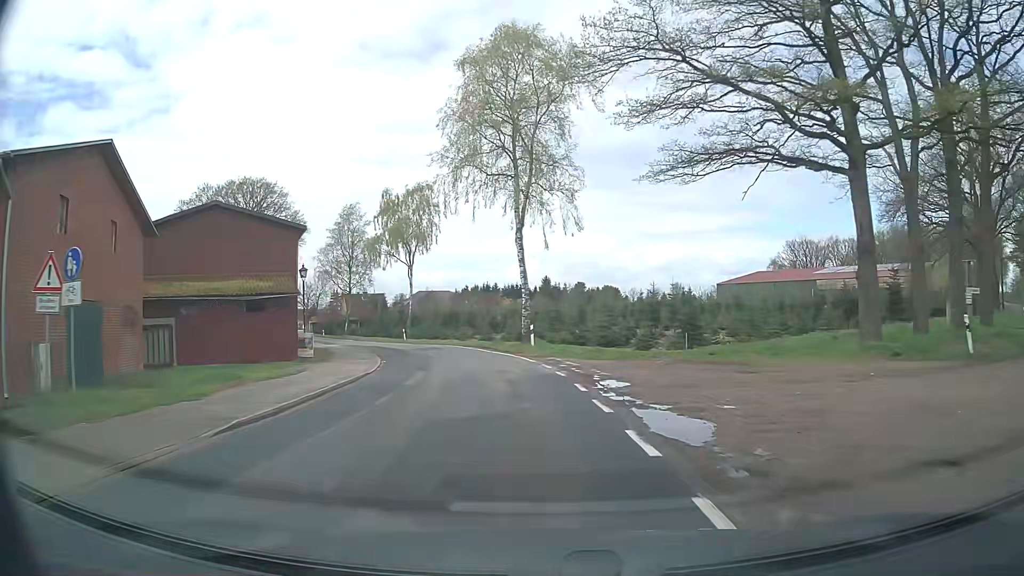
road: secondary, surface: asphalt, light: Day
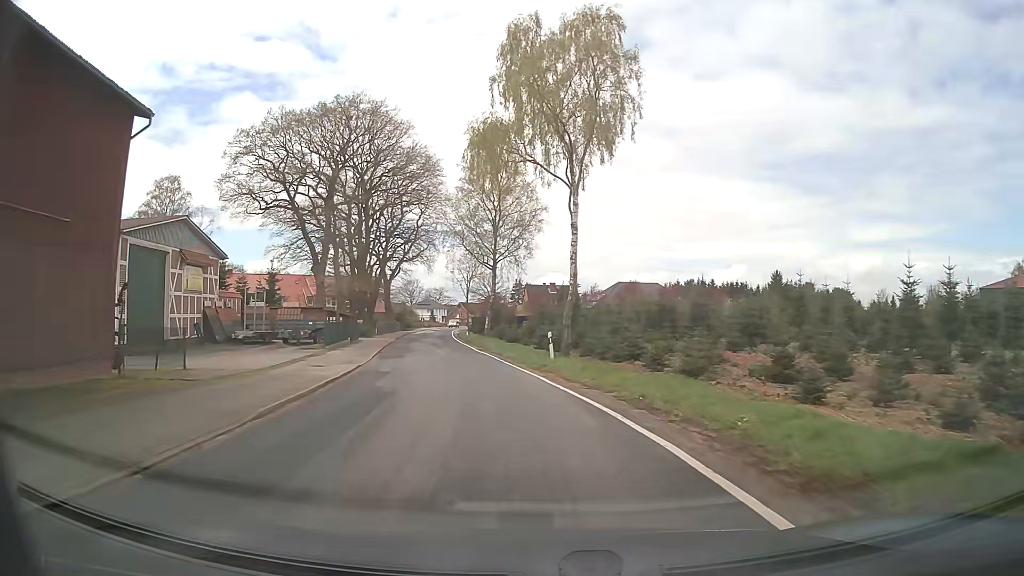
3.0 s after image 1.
(-5.3, +37.5) m; -18°
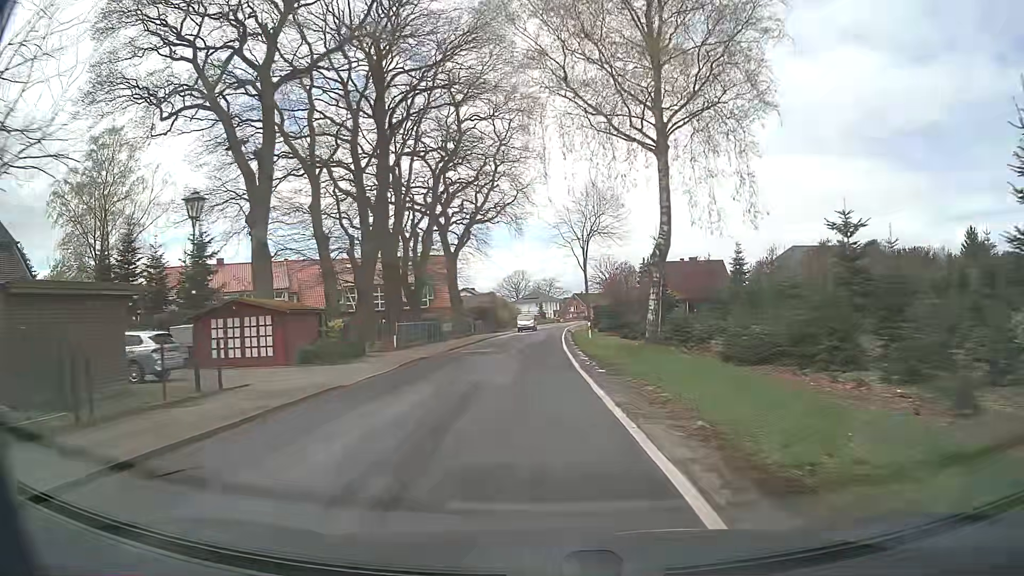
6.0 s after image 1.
(-4.2, +37.8) m; -10°
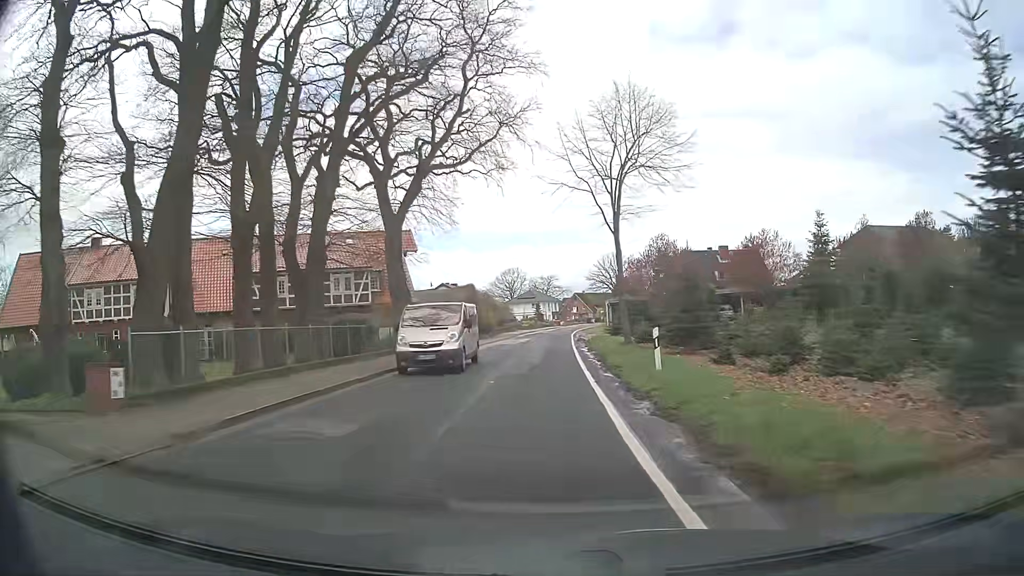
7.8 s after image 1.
(-0.1, +22.8) m; -1°
(0, +10) (+1, +20) (+1, +30) (+2, +40) (+2, +50) (+3, +60) (+4, +70) (+5, +80) (+6, +90) (+8, +100) m
